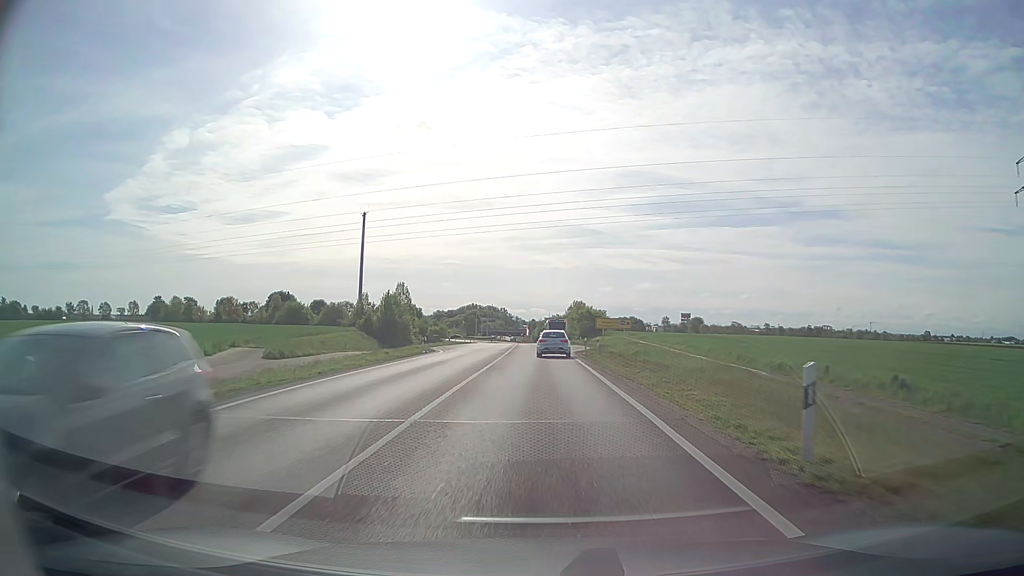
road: secondary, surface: asphalt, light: Day
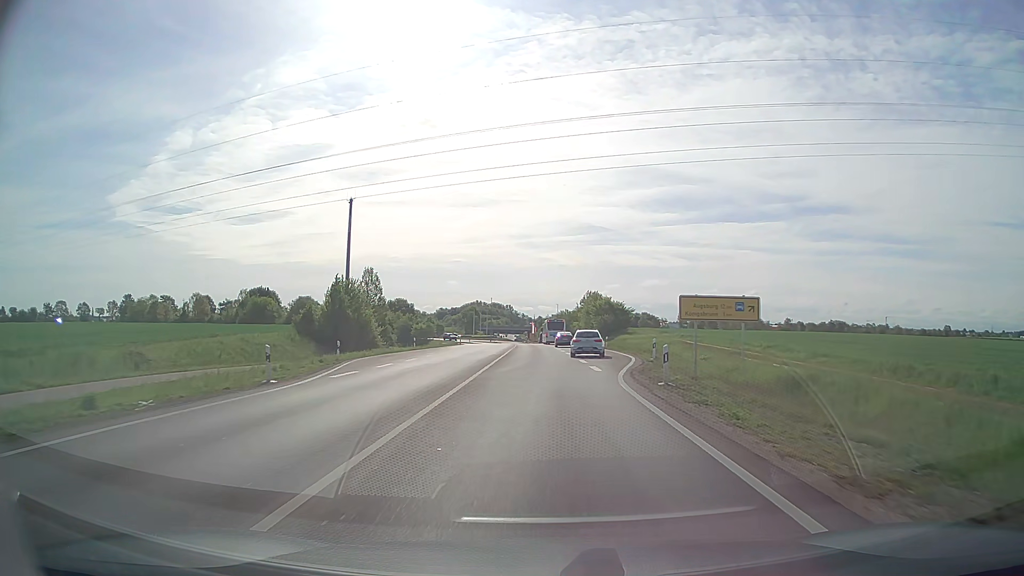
(-0.2, +27.4) m; -1°
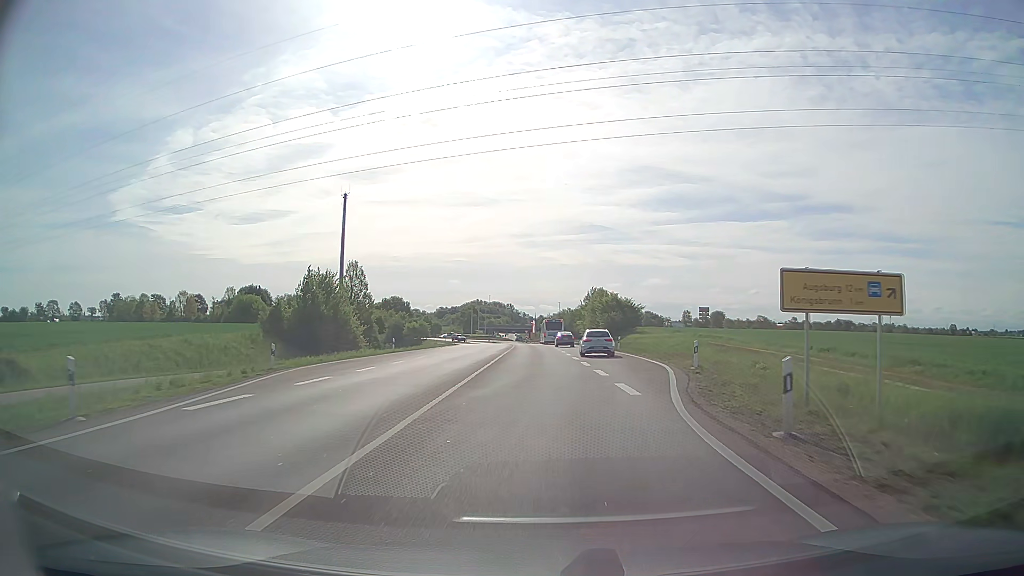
(0.0, +8.8) m; 0°
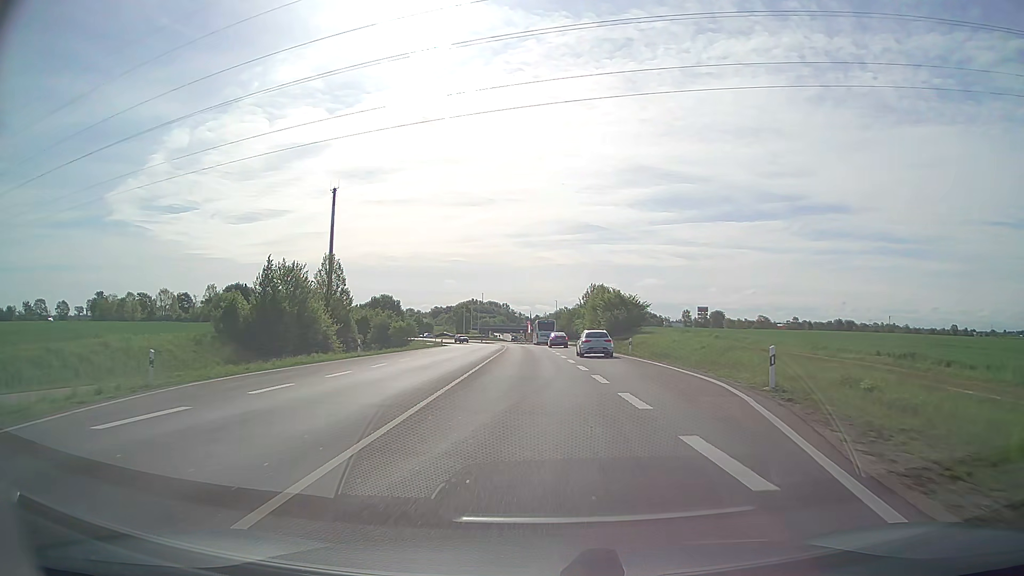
(0.0, +8.6) m; 0°
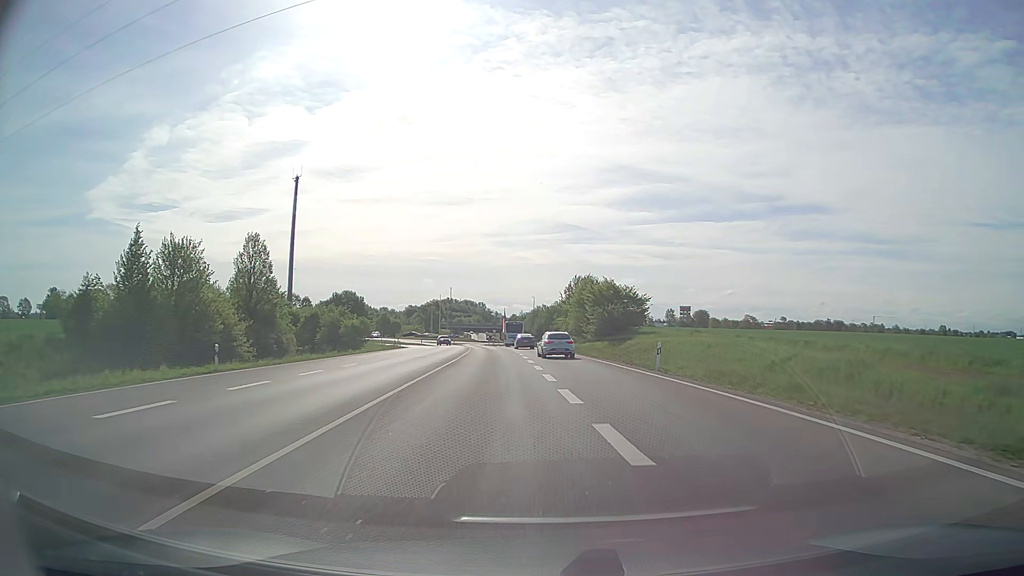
(+0.2, +16.7) m; +2°
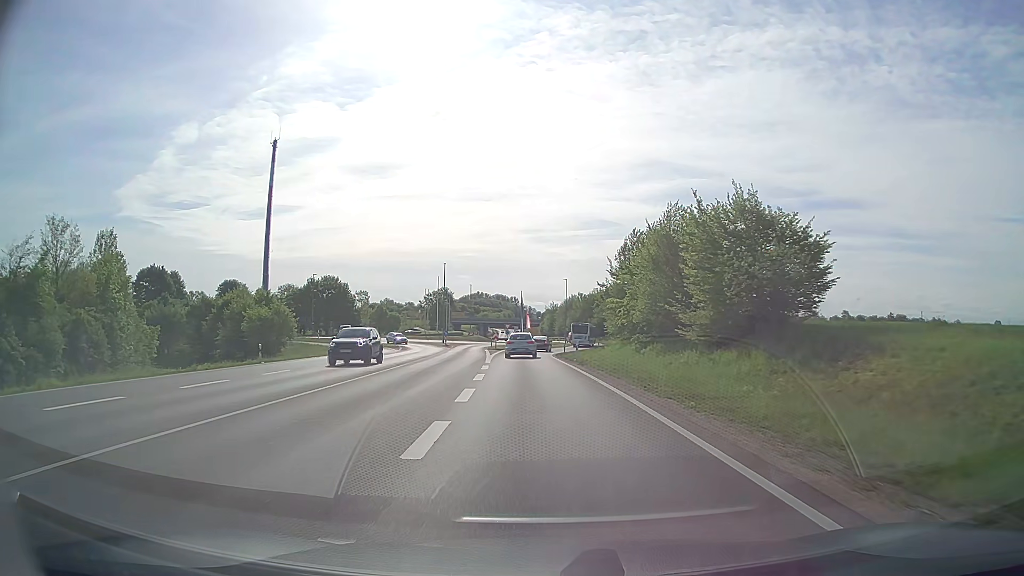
(+0.3, +41.9) m; -3°
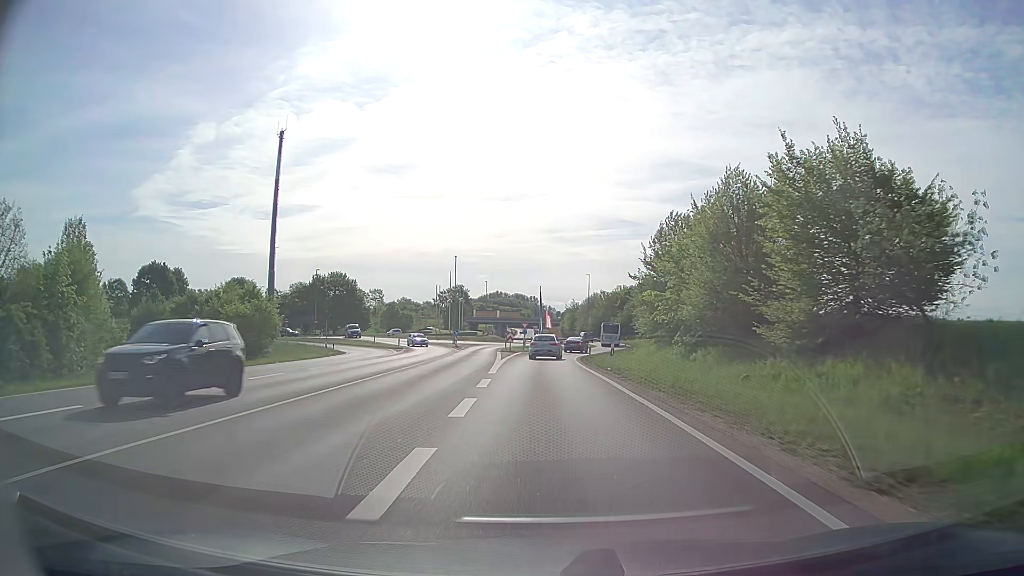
(-0.1, +8.4) m; -2°
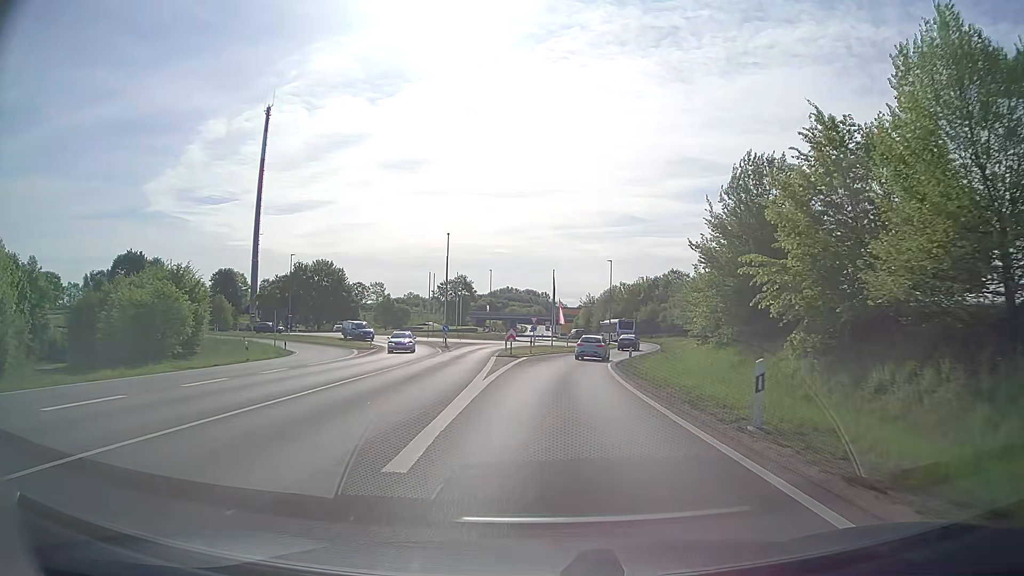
(-0.2, +16.5) m; -1°
(0, +10) (0, +20) (+1, +30) (+3, +40) (+5, +50) (+7, +59) (+9, +69) (+11, +79) (+12, +89) (+11, +99) m
